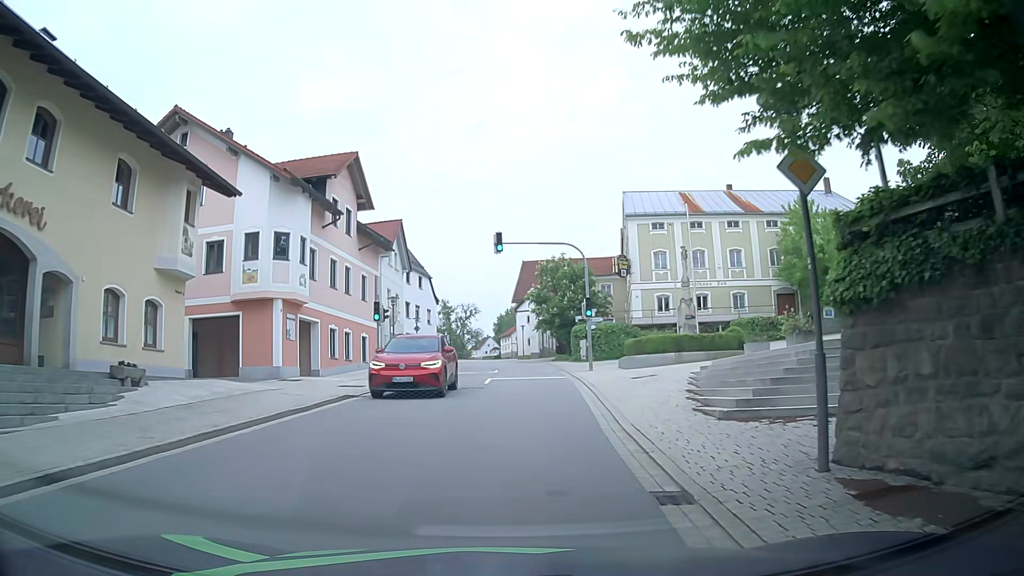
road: tertiary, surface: asphalt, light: Day
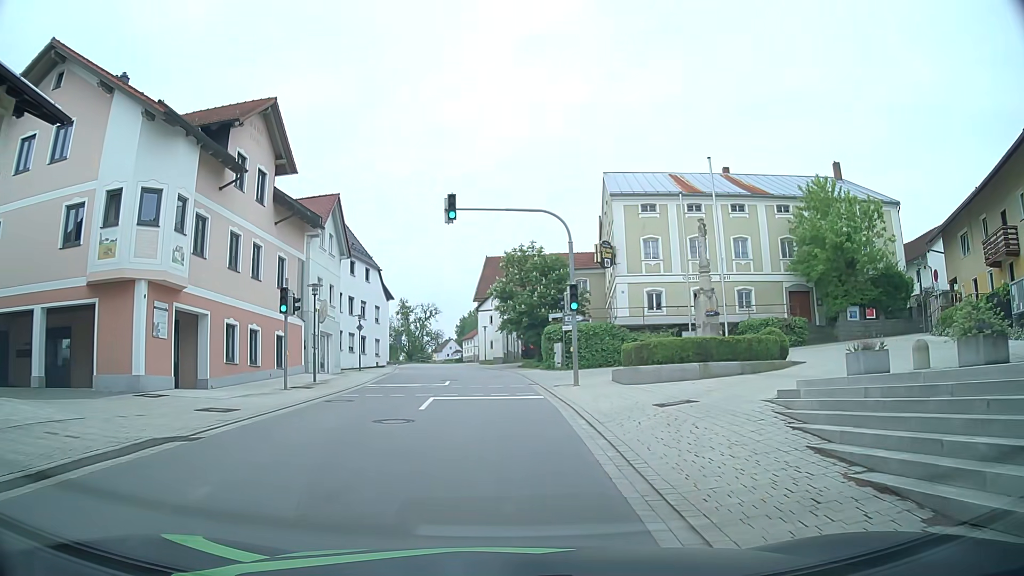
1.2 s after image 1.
(+0.3, +8.0) m; +3°
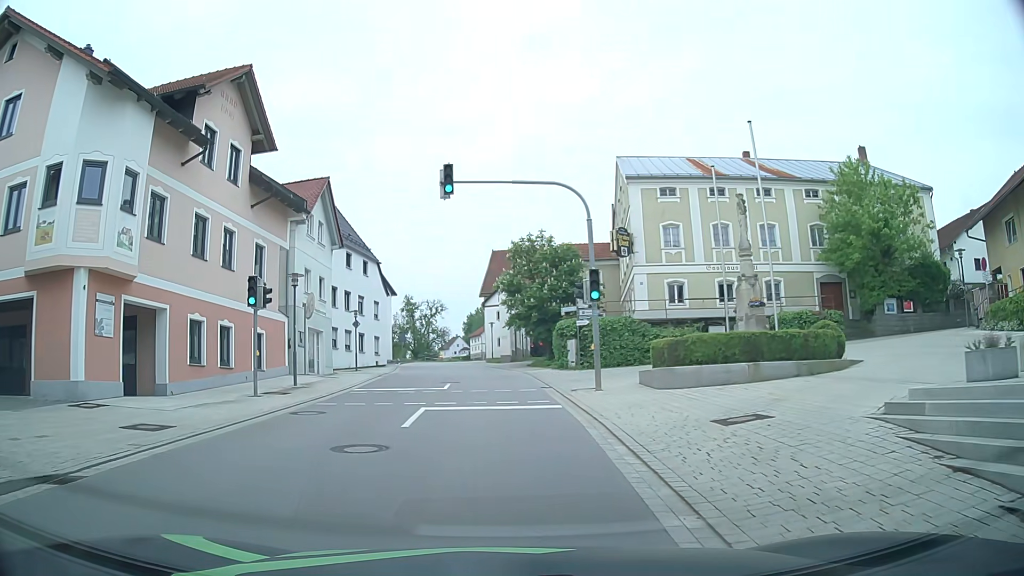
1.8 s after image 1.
(0.0, +3.3) m; 0°
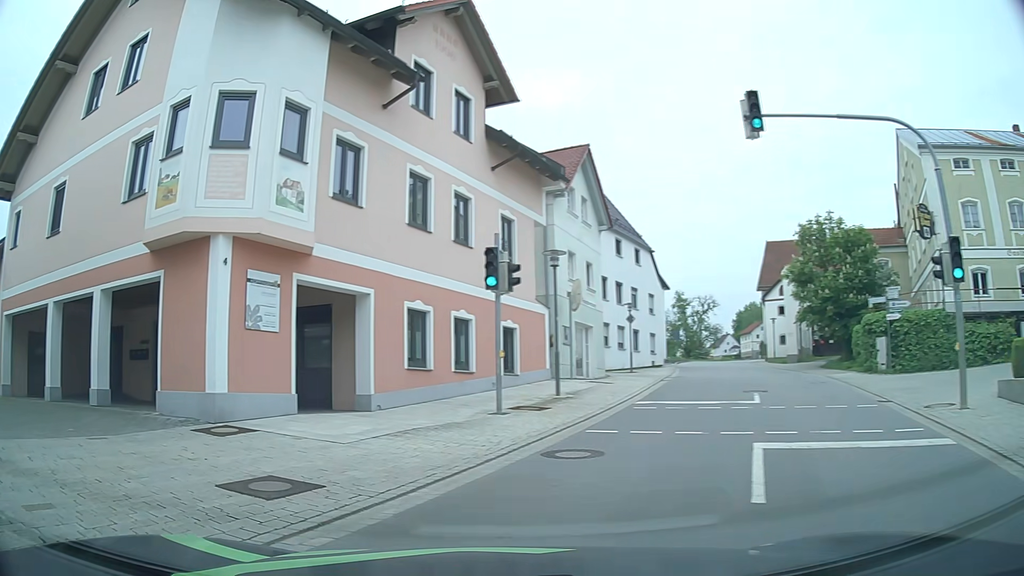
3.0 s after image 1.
(-0.9, +5.2) m; -24°
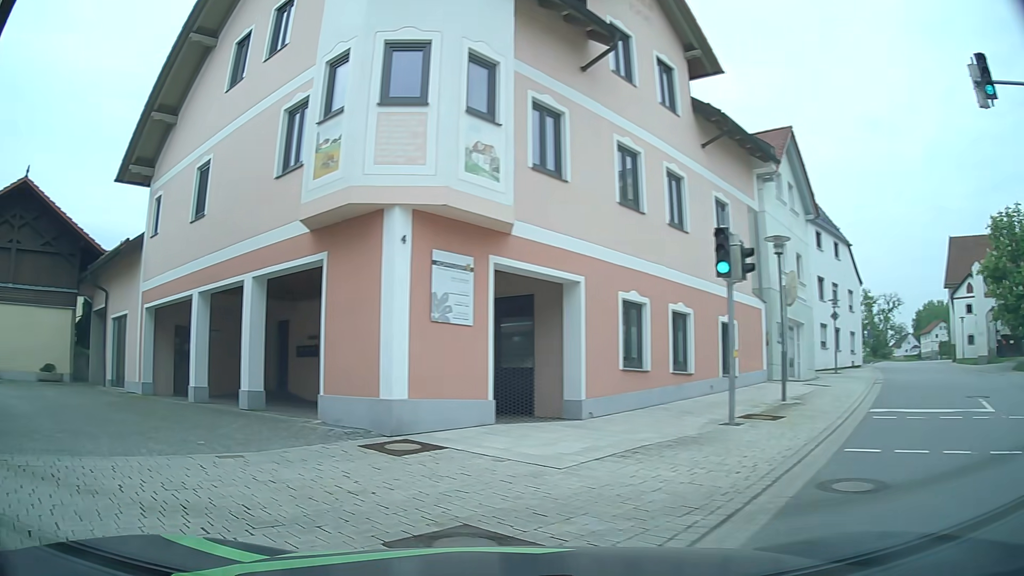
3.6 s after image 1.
(-0.2, +2.1) m; -15°
